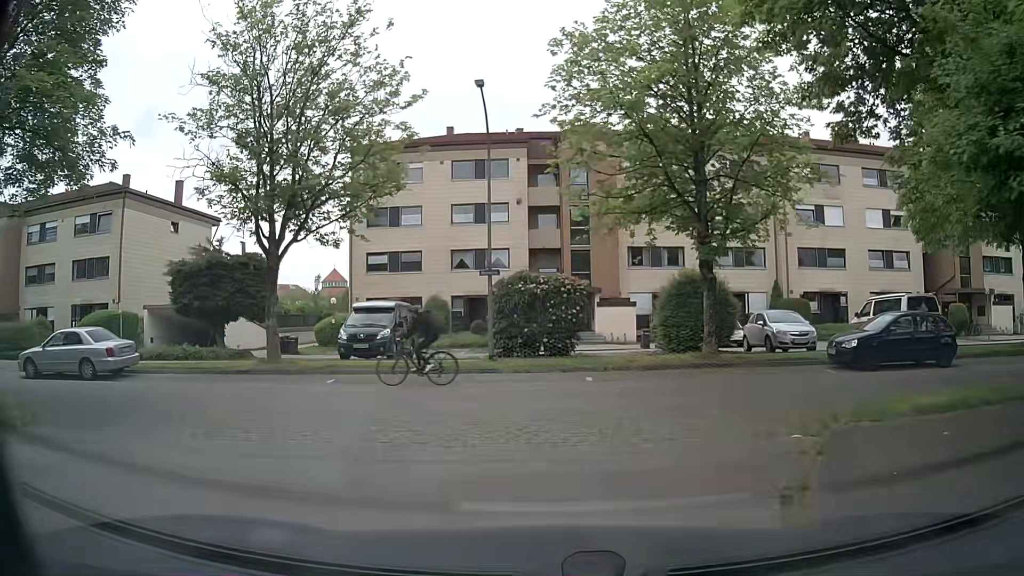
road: residential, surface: asphalt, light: Day
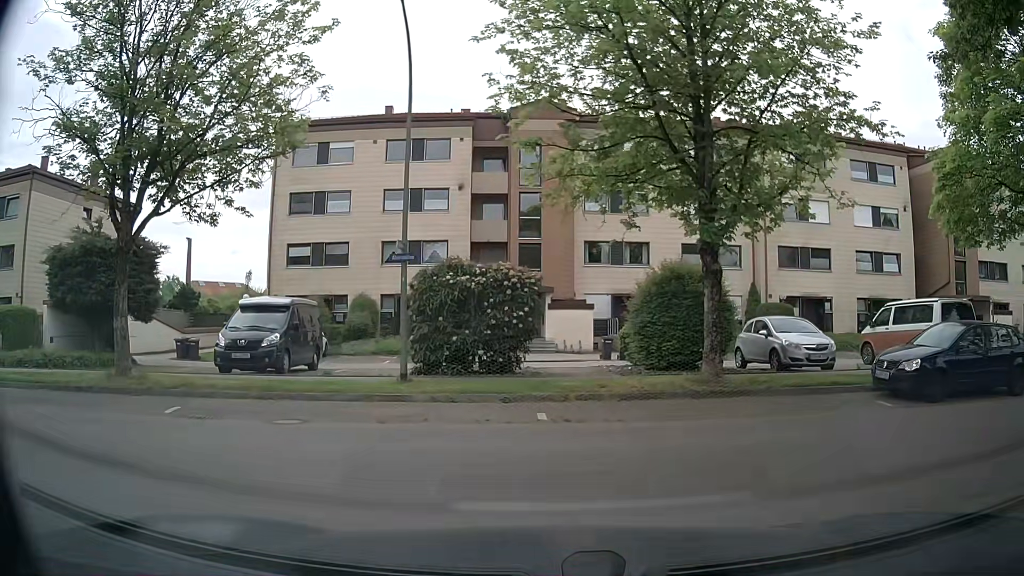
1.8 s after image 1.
(+0.1, +5.1) m; +3°
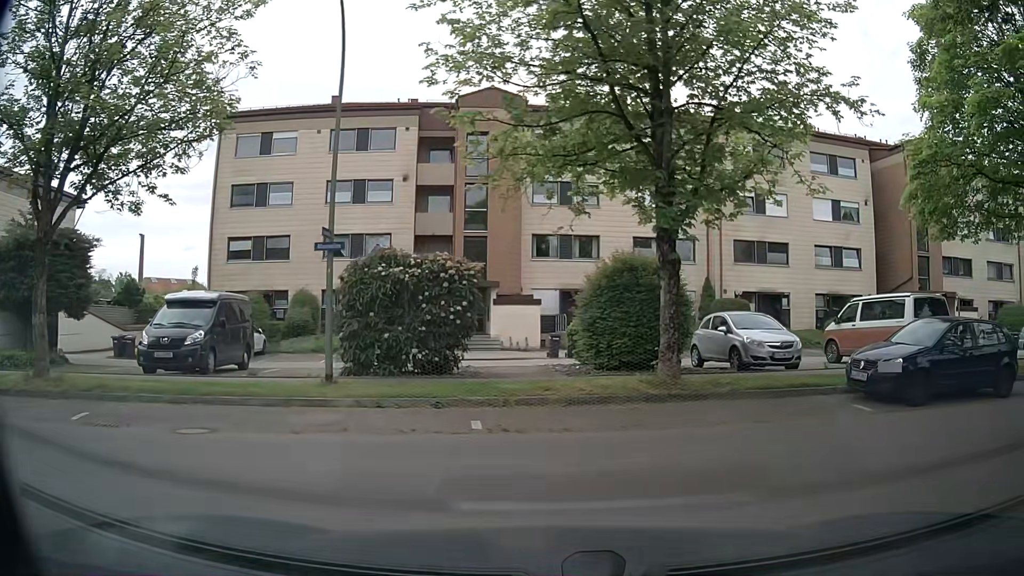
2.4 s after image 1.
(+0.1, +1.3) m; +7°
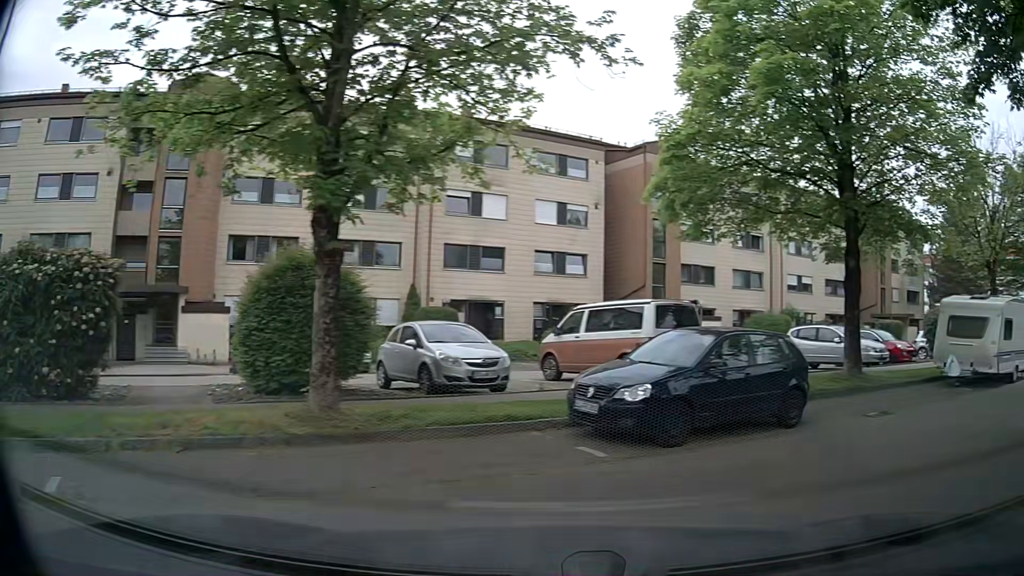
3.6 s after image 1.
(+0.6, +3.2) m; +26°
